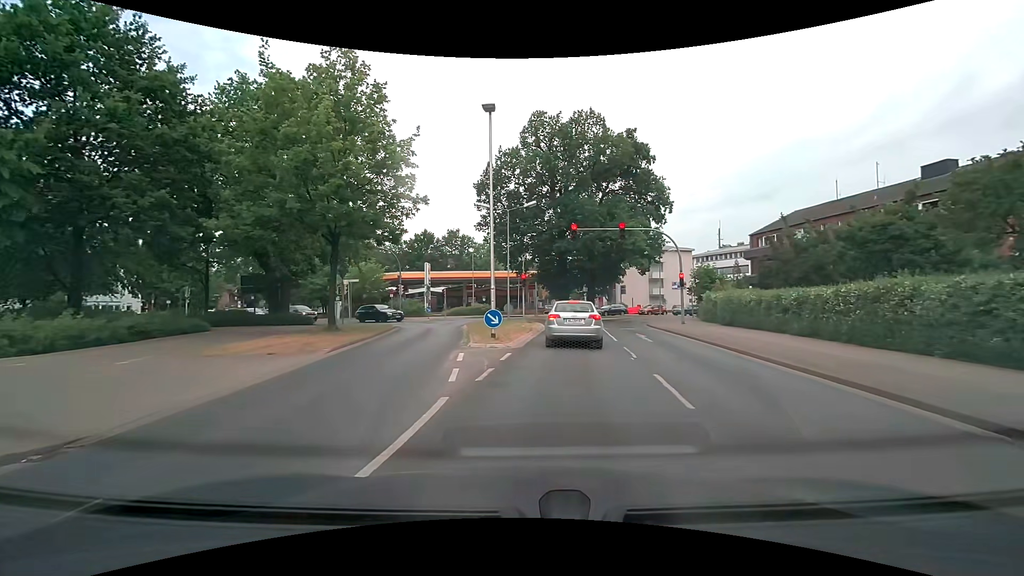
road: tertiary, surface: asphalt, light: Day
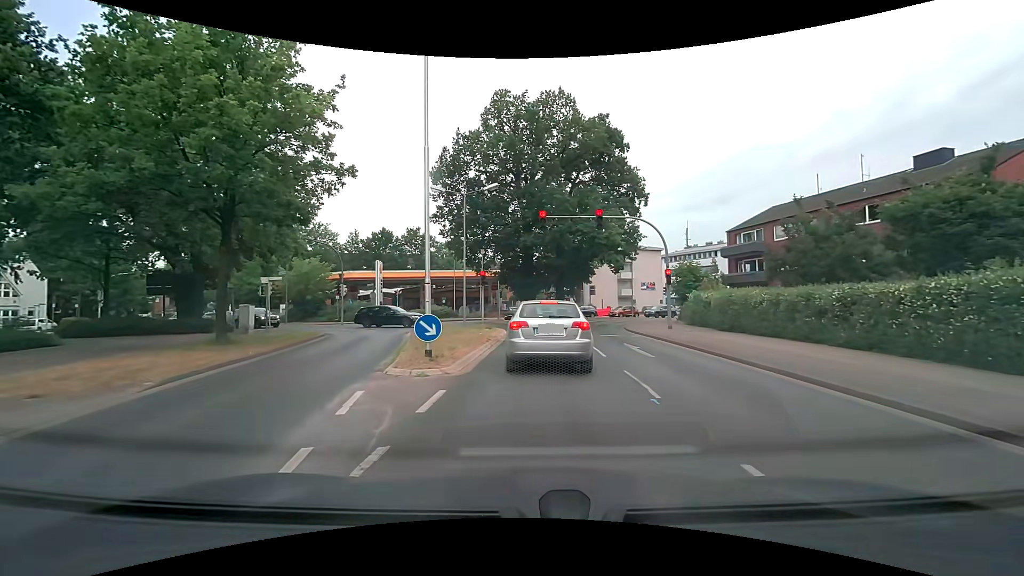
(+0.2, +5.2) m; +4°
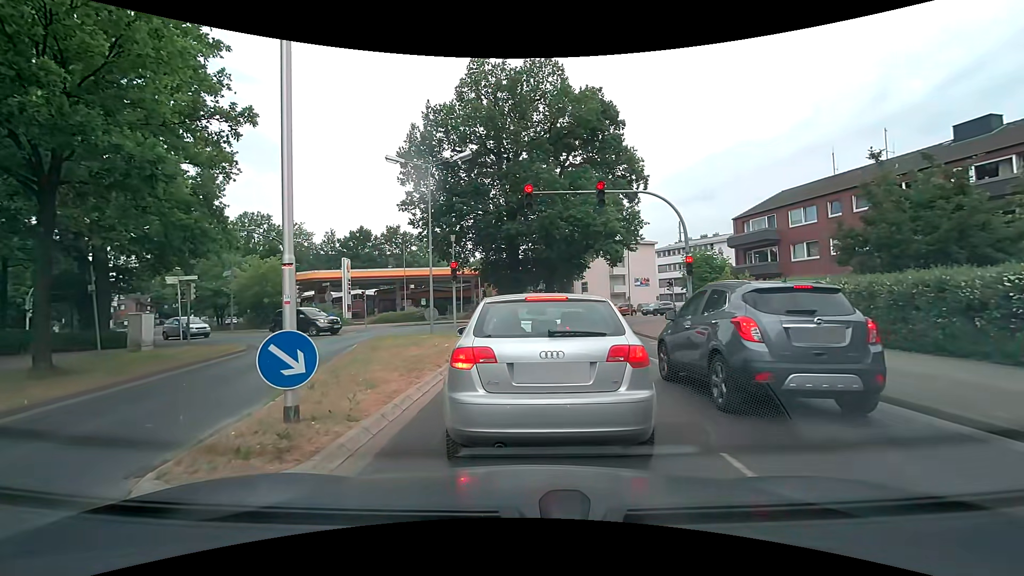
(+0.2, +5.4) m; +3°
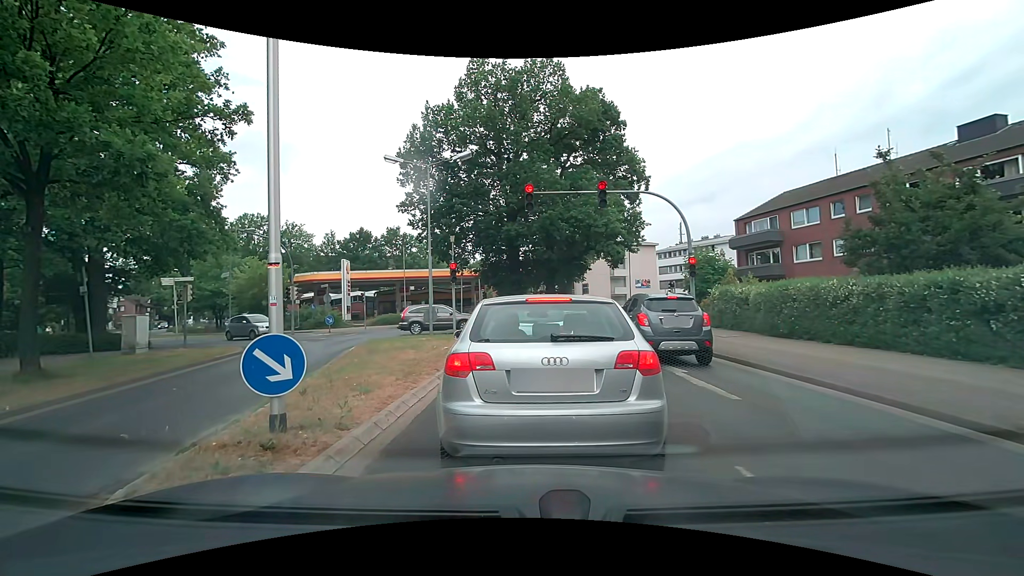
(0.0, +0.3) m; 0°
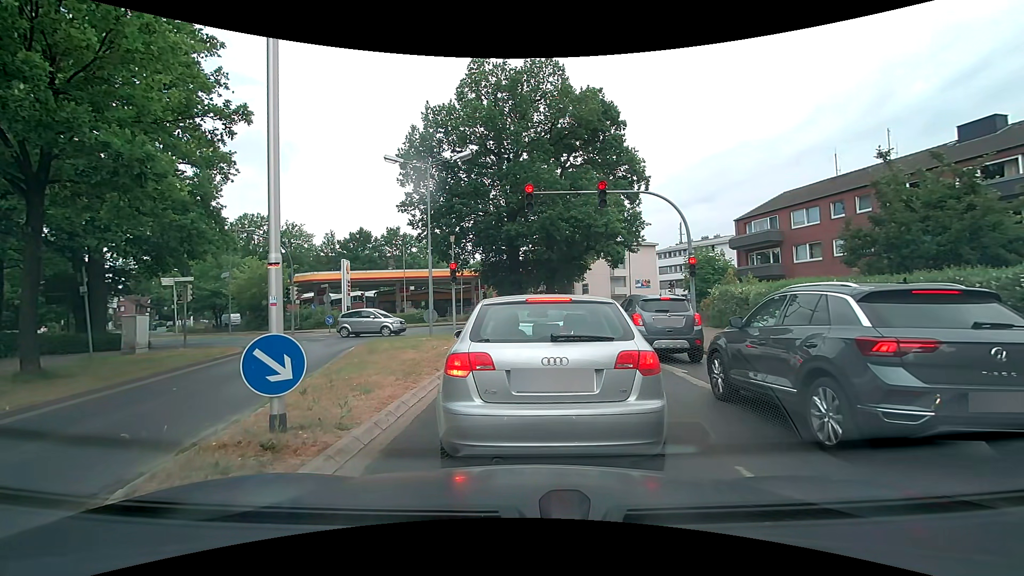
(0.0, 0.0) m; 0°
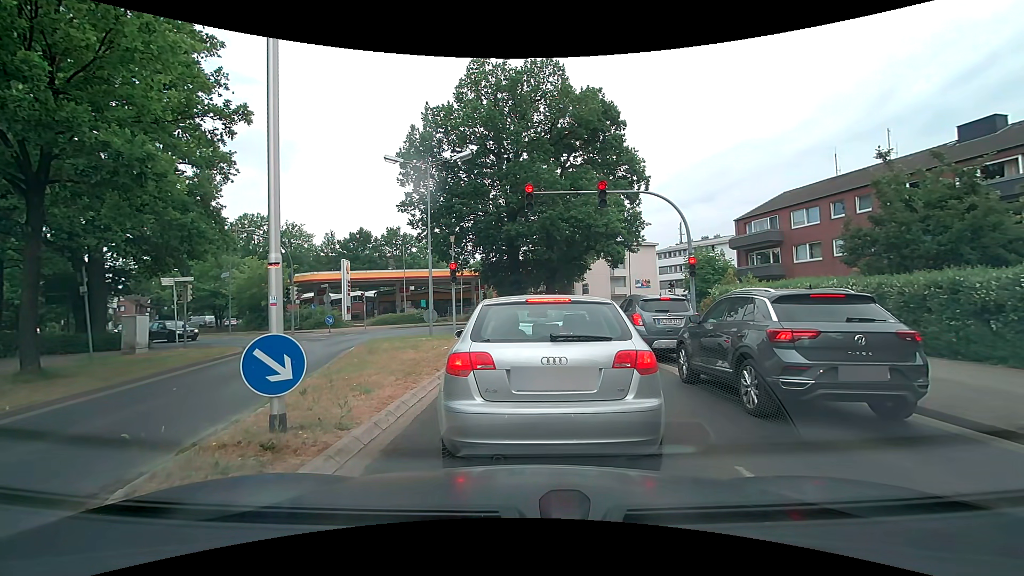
(0.0, 0.0) m; 0°
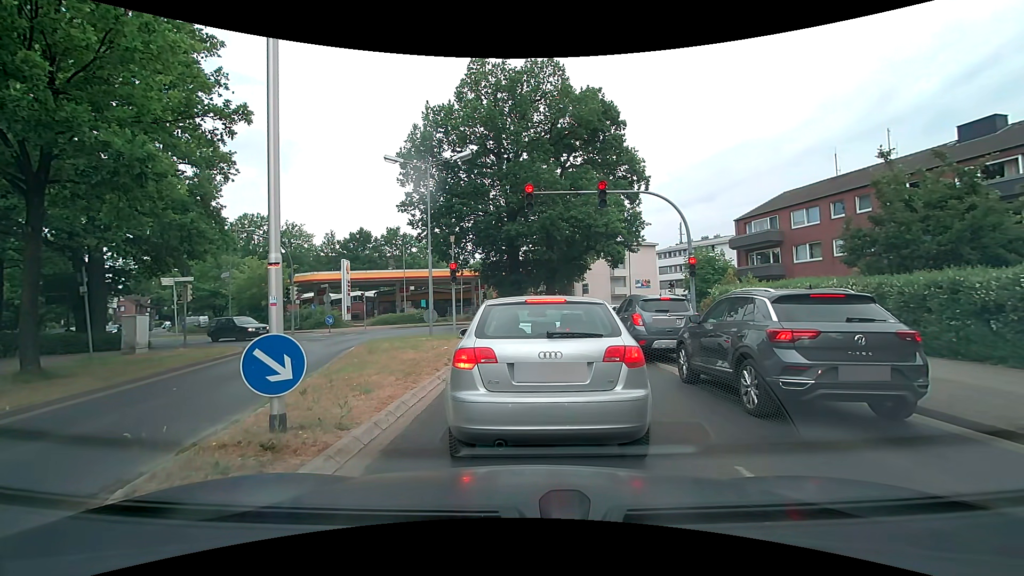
(0.0, 0.0) m; 0°
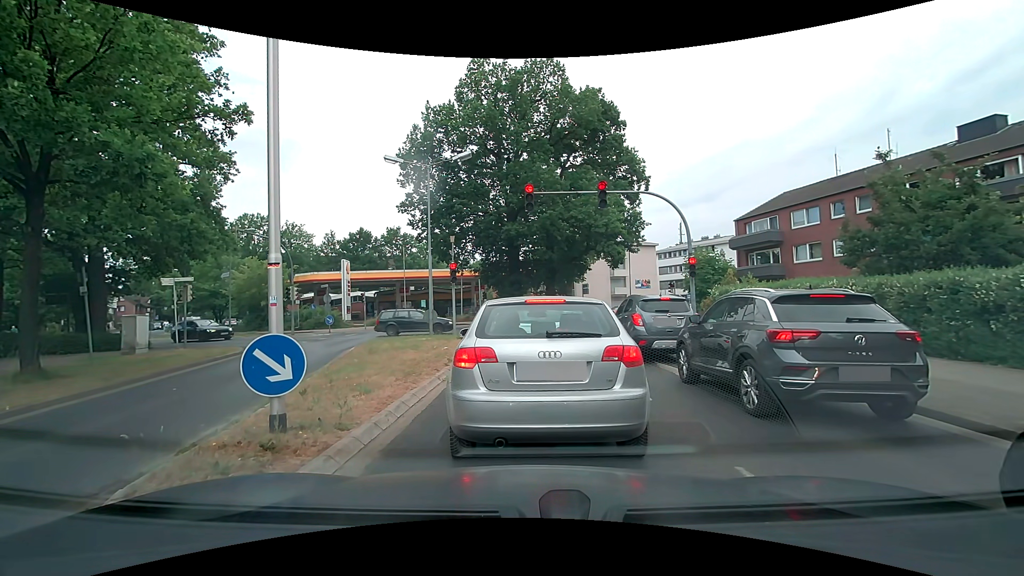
(0.0, 0.0) m; 0°
